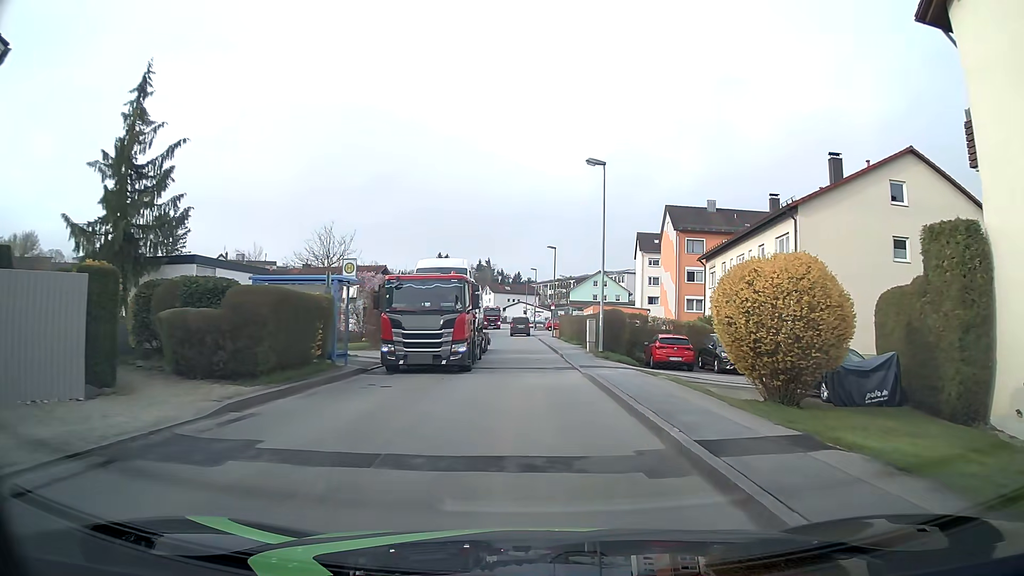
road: unclassified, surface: asphalt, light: Day
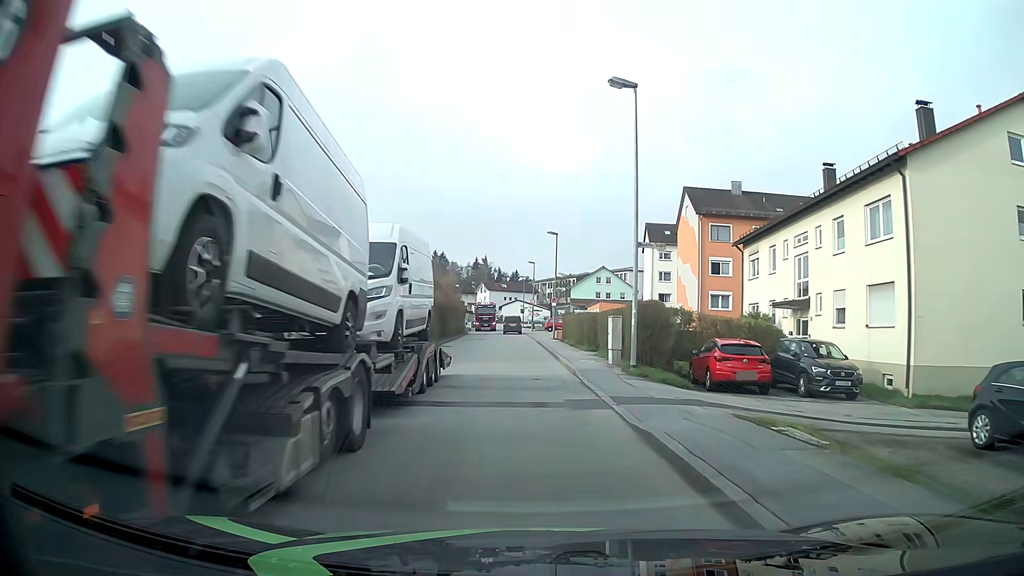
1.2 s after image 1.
(-0.2, +9.6) m; -1°
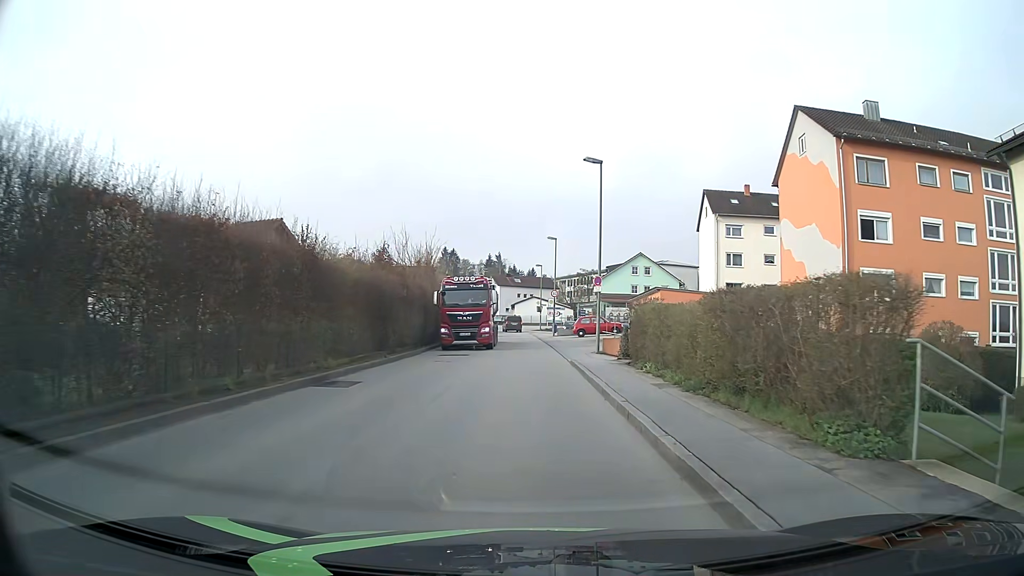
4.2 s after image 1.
(-0.4, +23.9) m; -1°
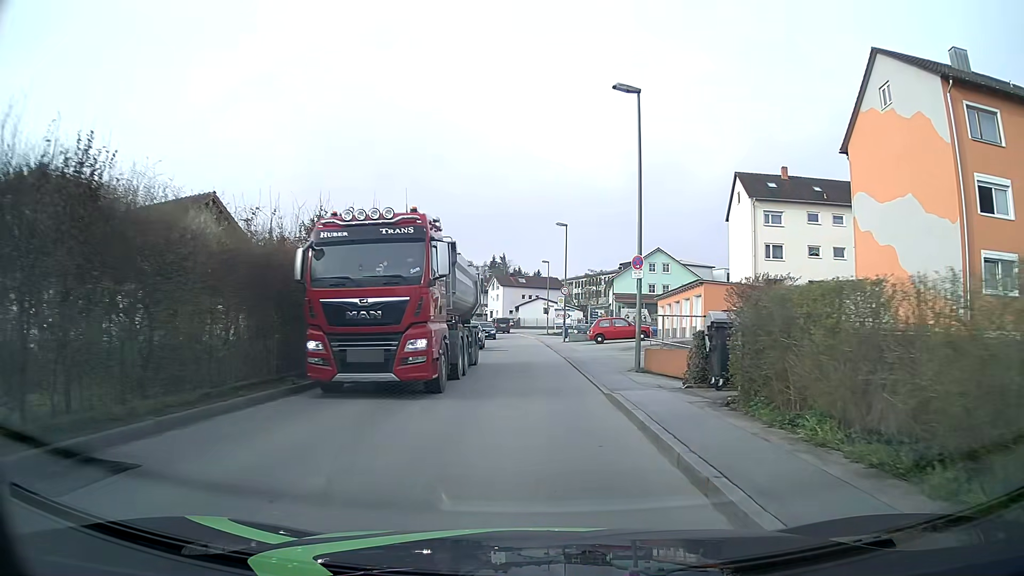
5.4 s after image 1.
(-0.1, +9.5) m; -1°
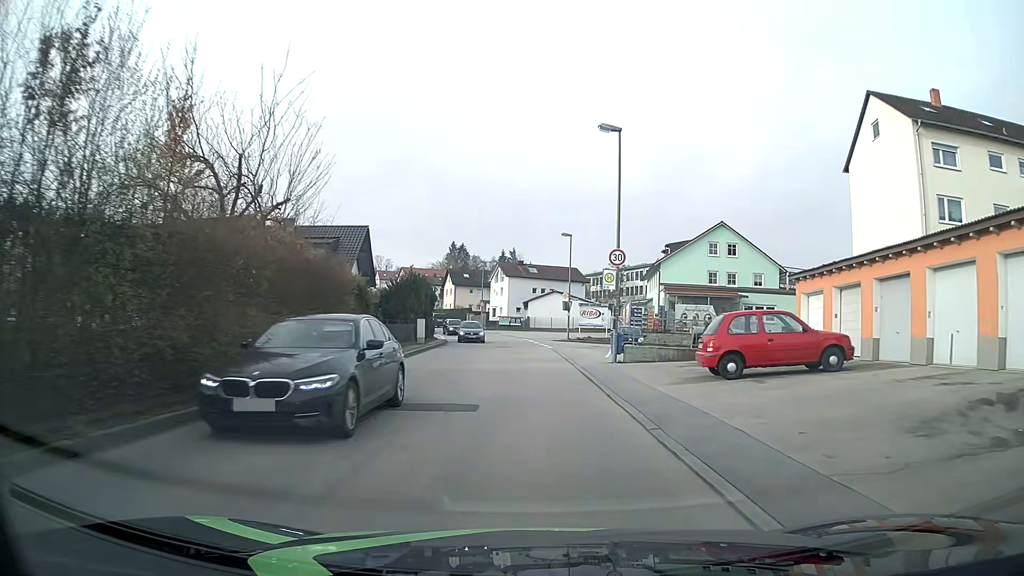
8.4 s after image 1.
(-0.3, +23.8) m; -1°
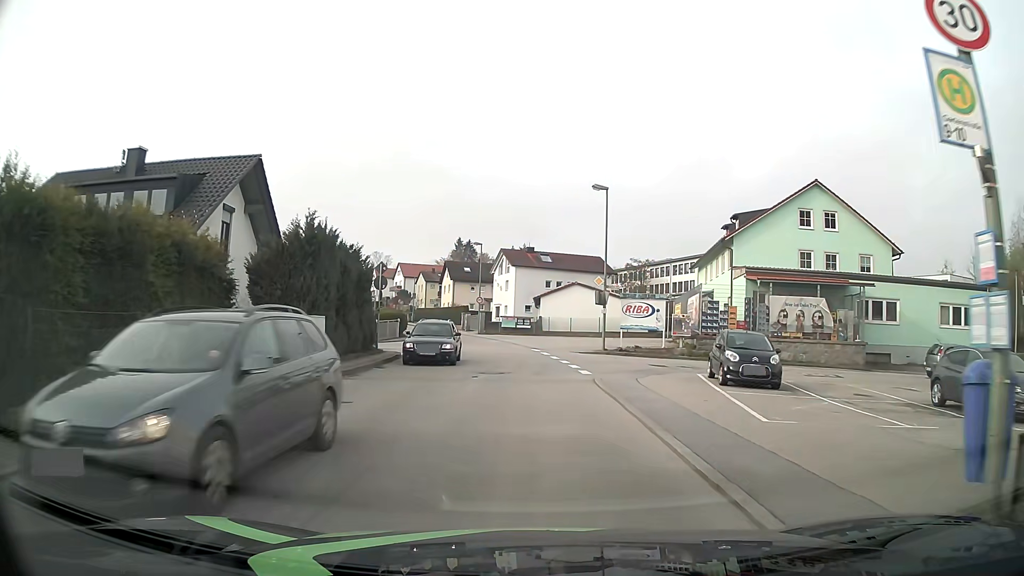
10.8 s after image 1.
(-0.2, +19.1) m; -1°
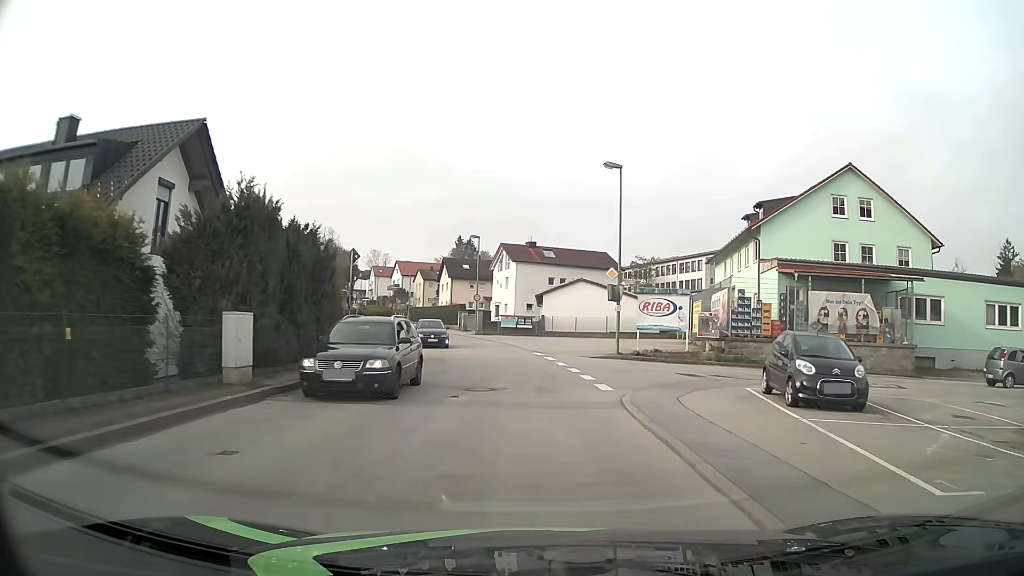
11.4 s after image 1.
(0.0, +4.8) m; 0°
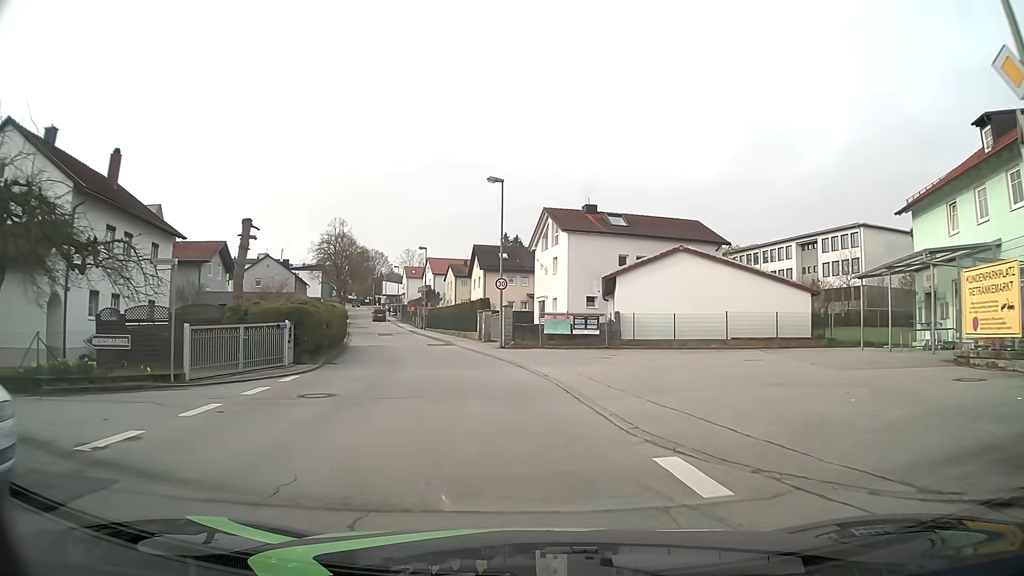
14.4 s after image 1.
(-0.6, +23.9) m; -5°
(0, +10) (-2, +20) (-4, +30) (-6, +39) (-9, +49) (-11, +59) (-14, +68) (-17, +78) (-20, +88) (-22, +97) m
